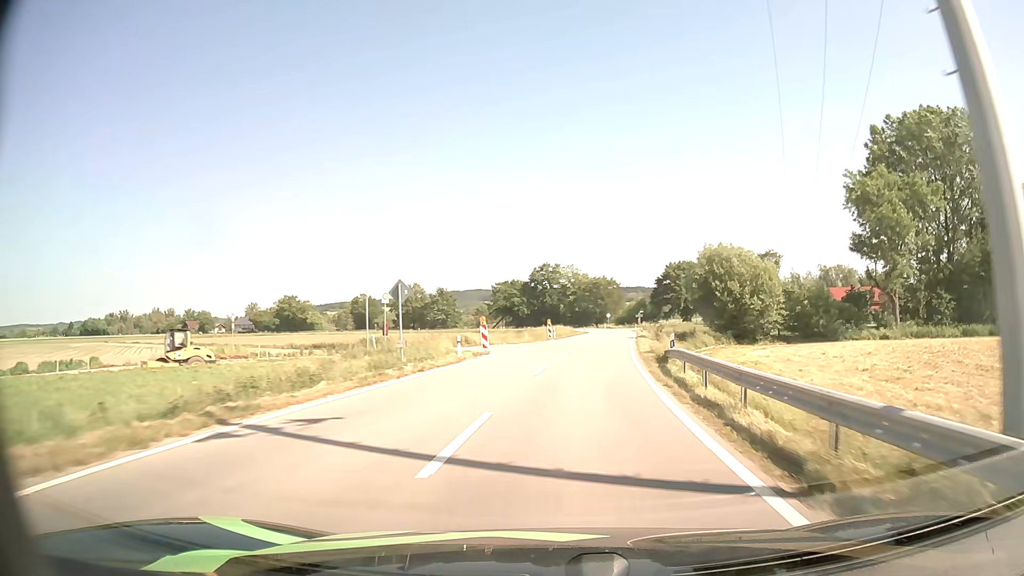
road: tertiary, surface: asphalt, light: Day
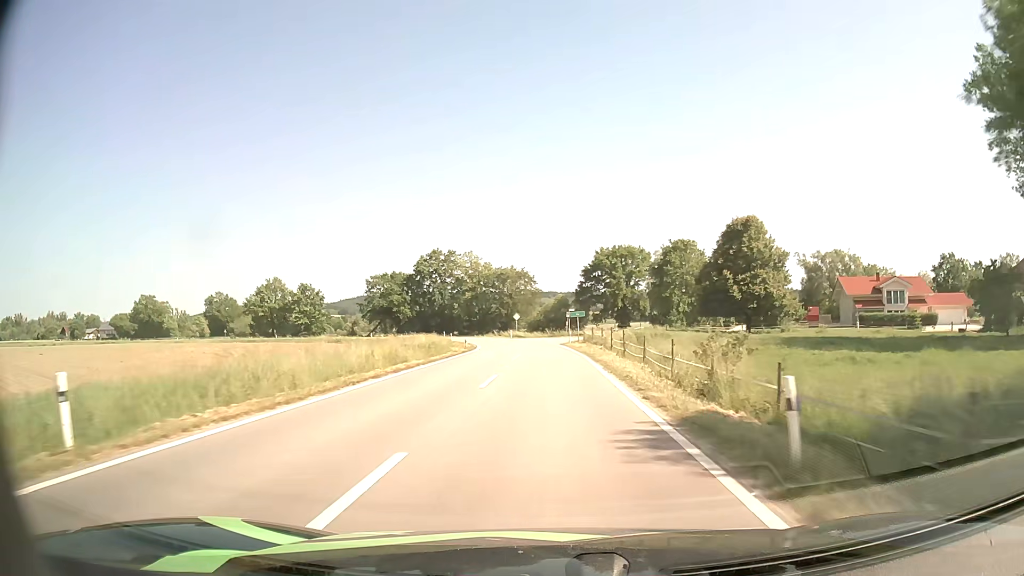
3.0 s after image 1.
(+5.0, +50.9) m; +8°
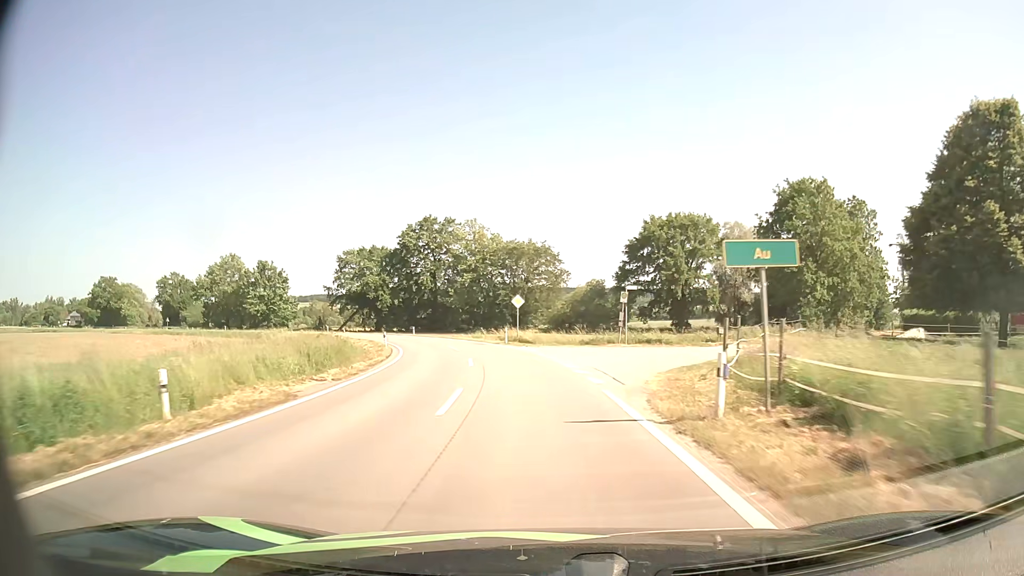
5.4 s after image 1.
(-0.2, +40.6) m; -2°
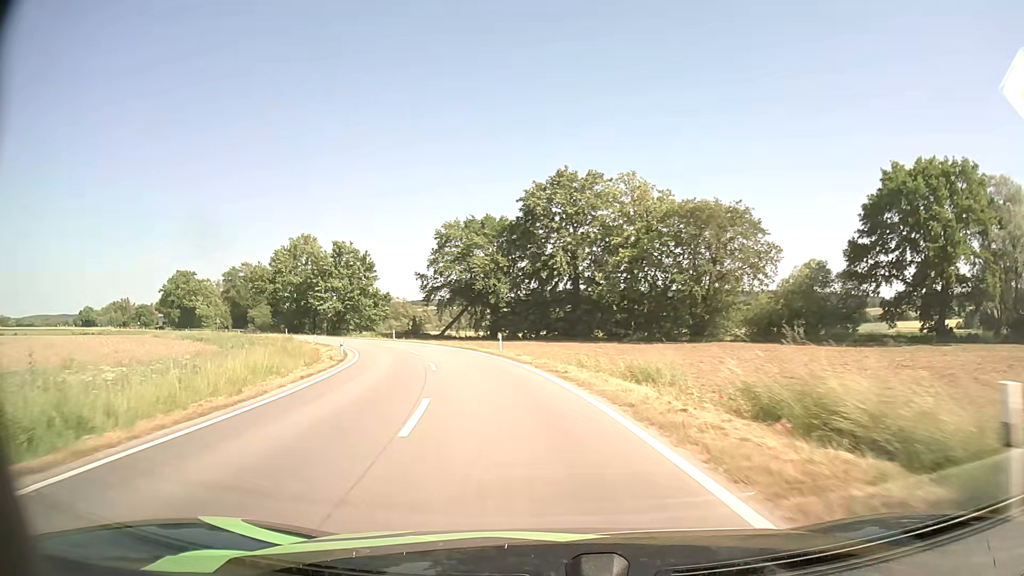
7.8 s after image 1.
(-3.6, +38.0) m; -13°
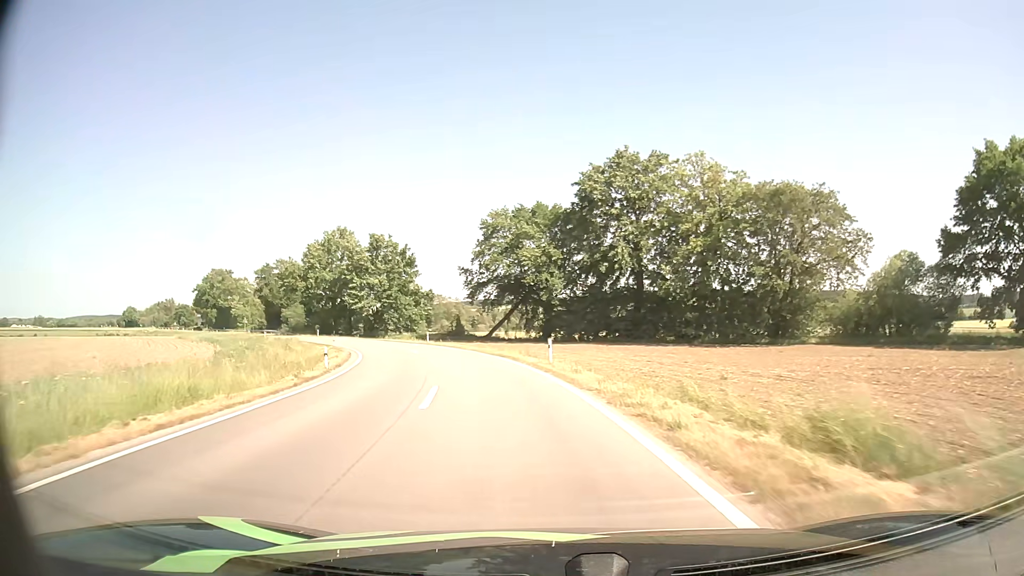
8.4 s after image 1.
(-0.4, +9.2) m; -4°
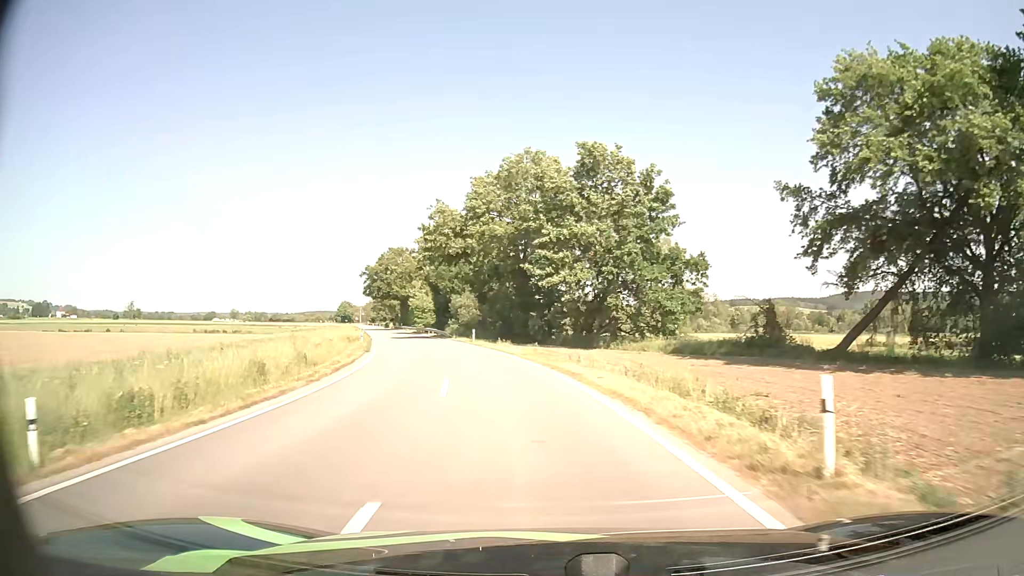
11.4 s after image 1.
(-9.2, +45.3) m; -22°
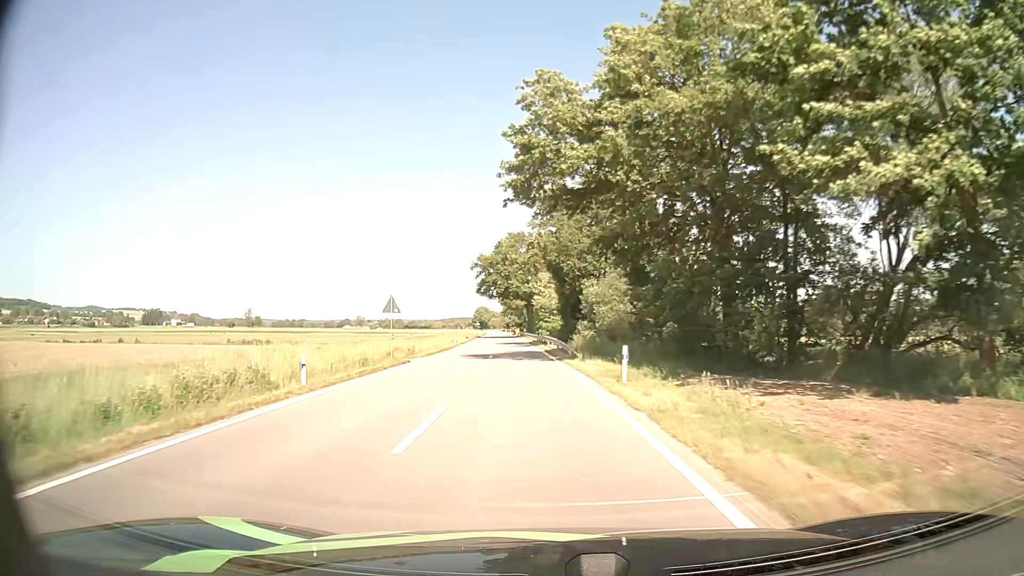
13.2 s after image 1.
(-3.2, +30.0) m; -12°
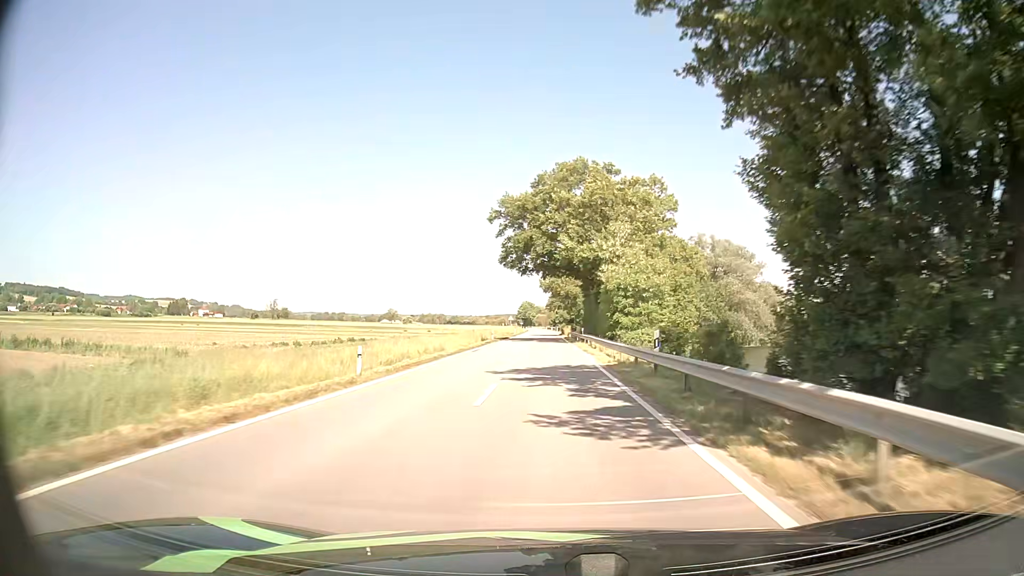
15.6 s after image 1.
(-2.5, +44.1) m; -5°
(0, +10) (0, +20) (0, +30) (0, +40) (0, +50) (0, +60) (0, +70) (0, +80) (0, +90) (0, +100) m
